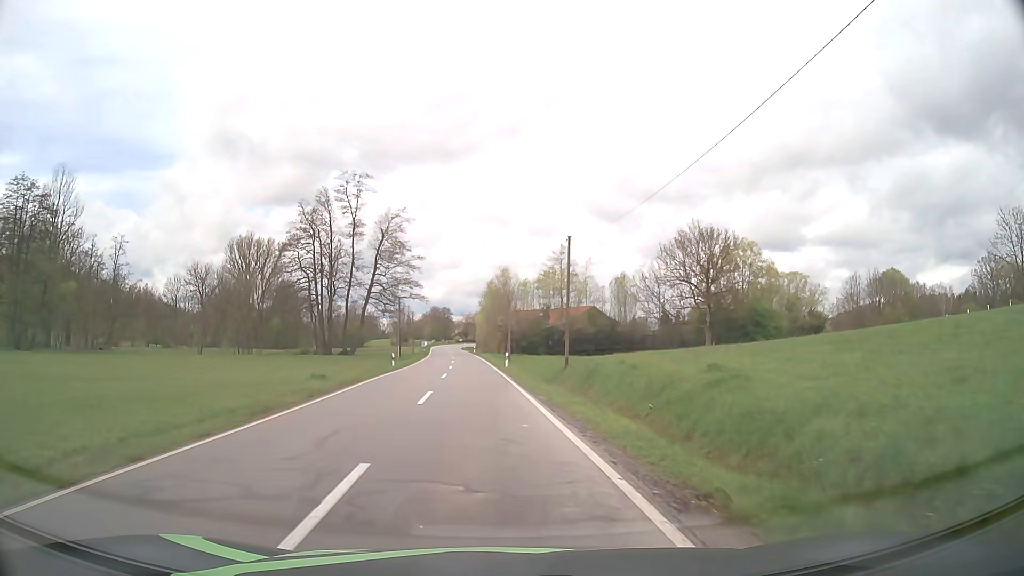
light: Day
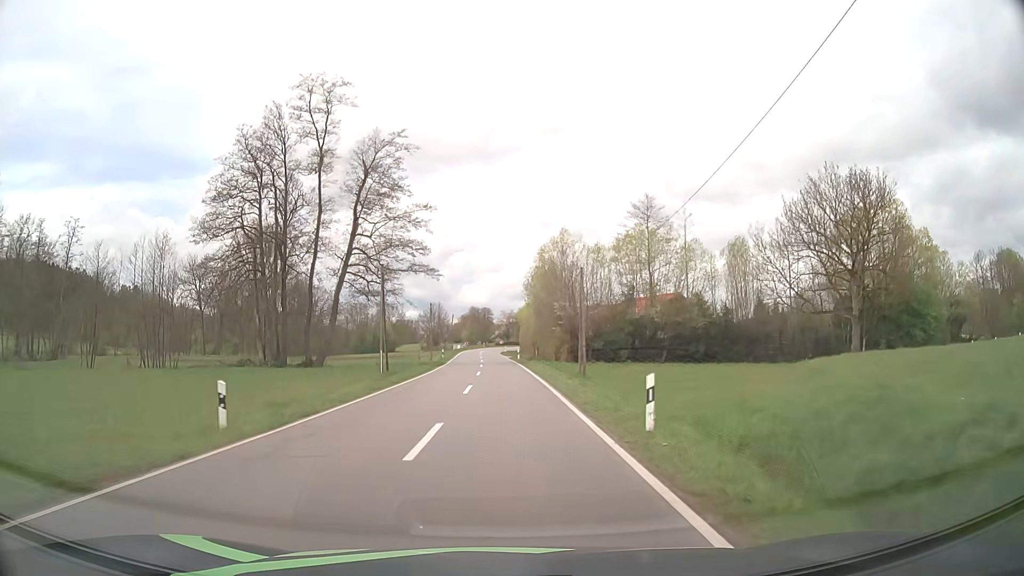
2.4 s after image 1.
(-1.4, +32.3) m; -4°
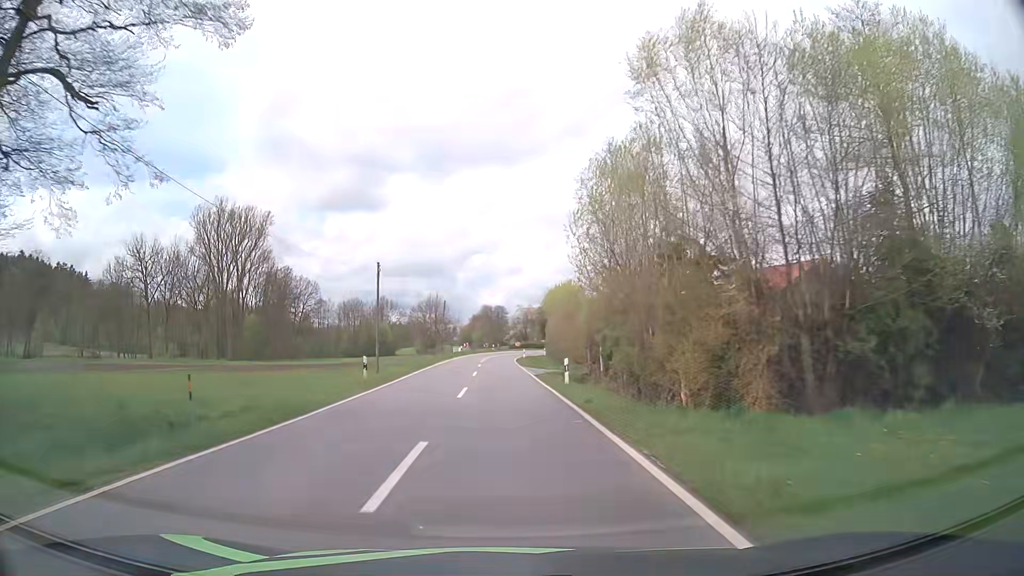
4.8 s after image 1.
(-0.3, +39.4) m; -1°
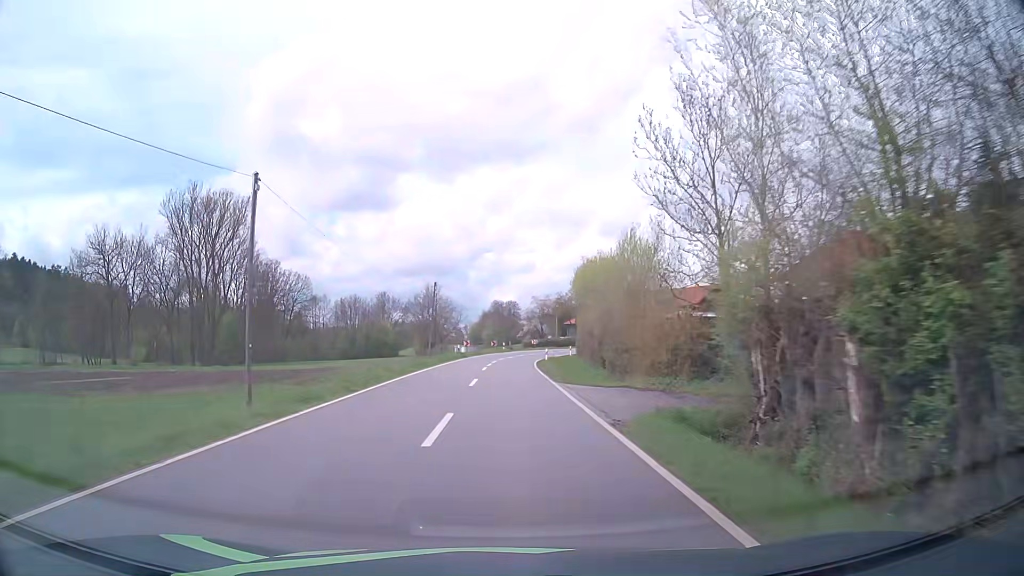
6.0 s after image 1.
(-0.2, +21.0) m; 0°
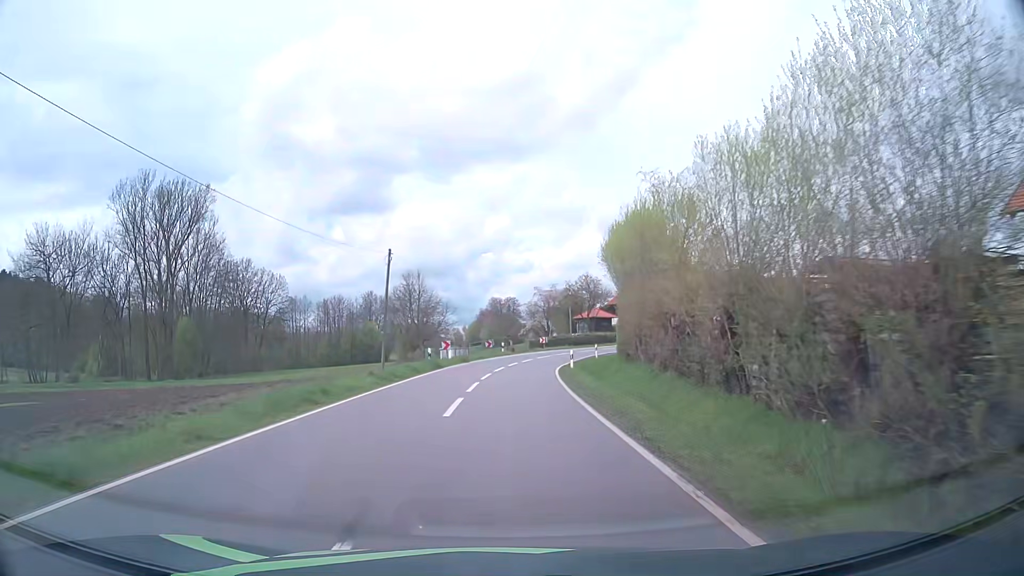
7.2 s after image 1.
(-0.1, +20.2) m; 0°
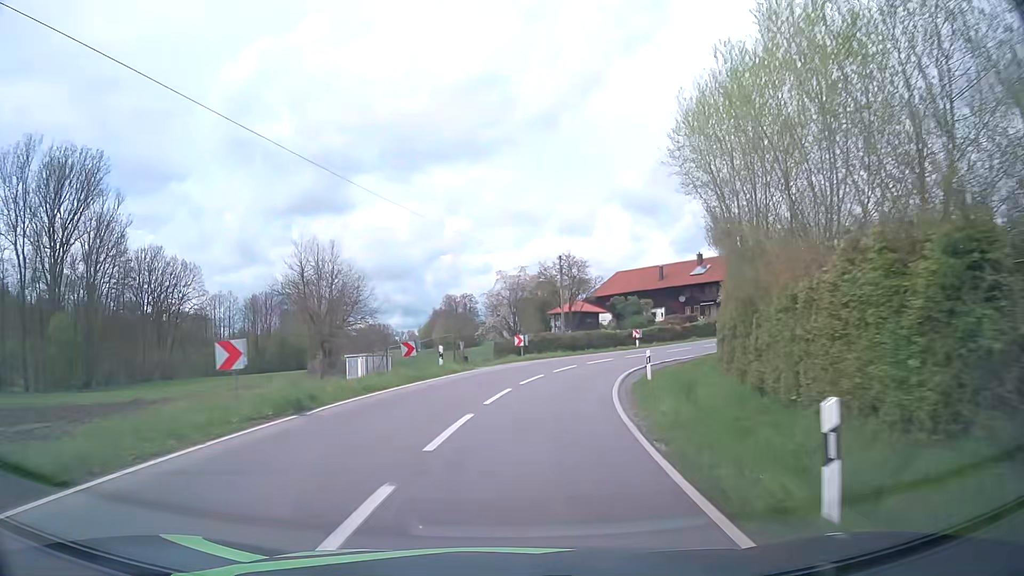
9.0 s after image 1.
(+0.3, +28.1) m; +3°
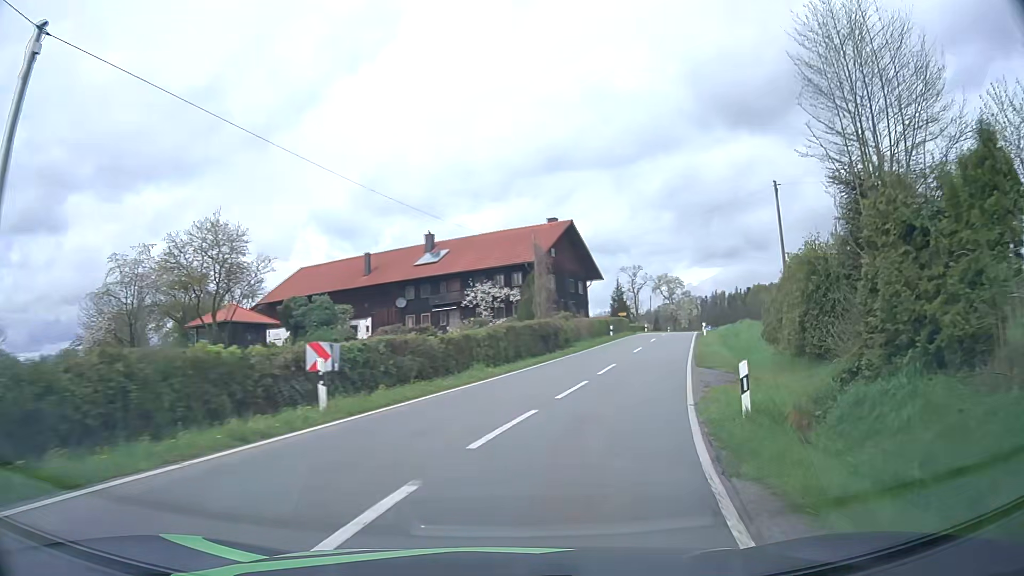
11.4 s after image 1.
(+6.3, +33.7) m; +26°
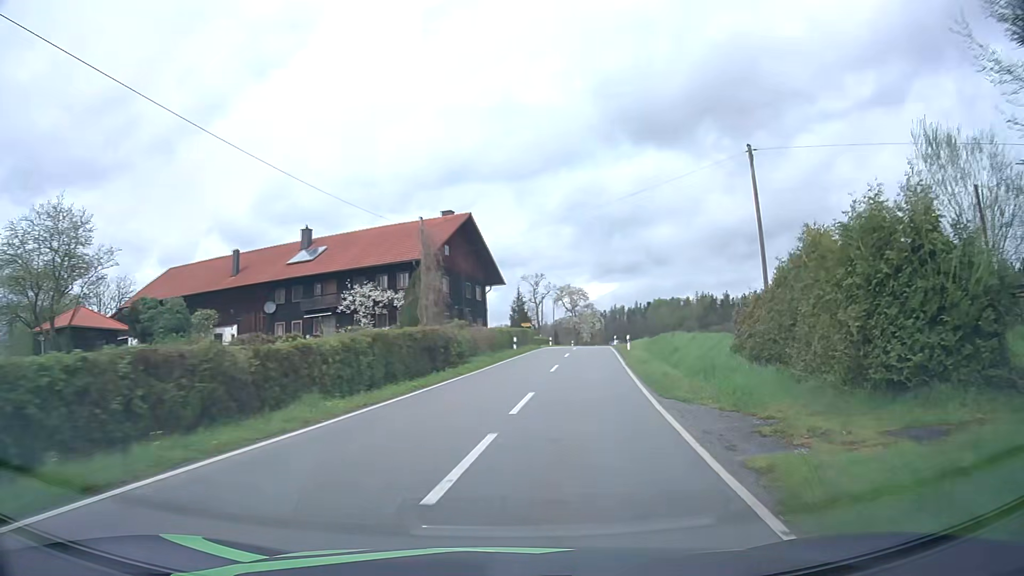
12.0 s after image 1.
(+0.6, +8.4) m; +8°
(+1, +10) (+2, +20) (+4, +30) (+5, +40) (+6, +50) (+8, +59) (+9, +69) (+11, +79) (+13, +89) (+14, +99) m
